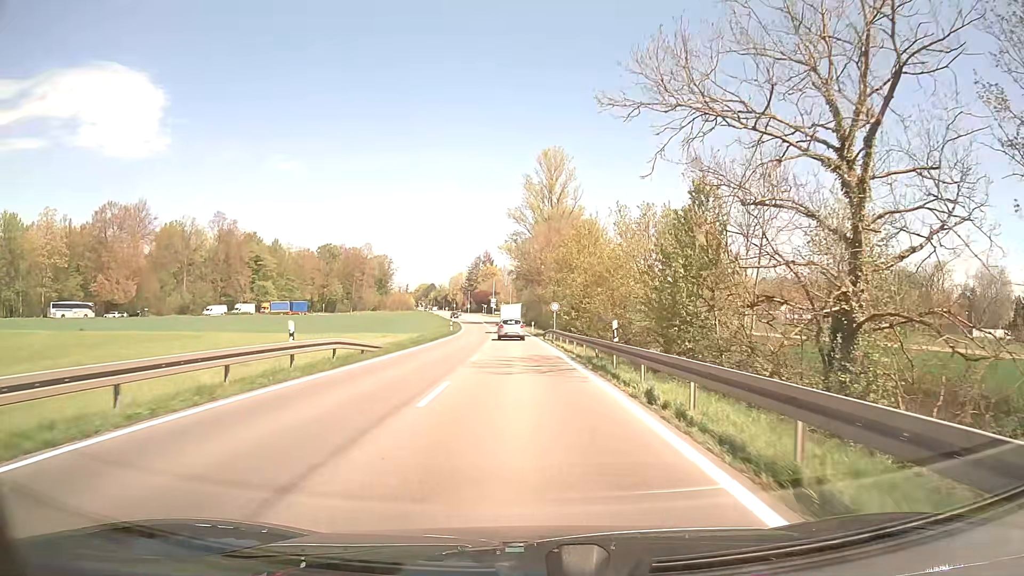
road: secondary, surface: asphalt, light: Day
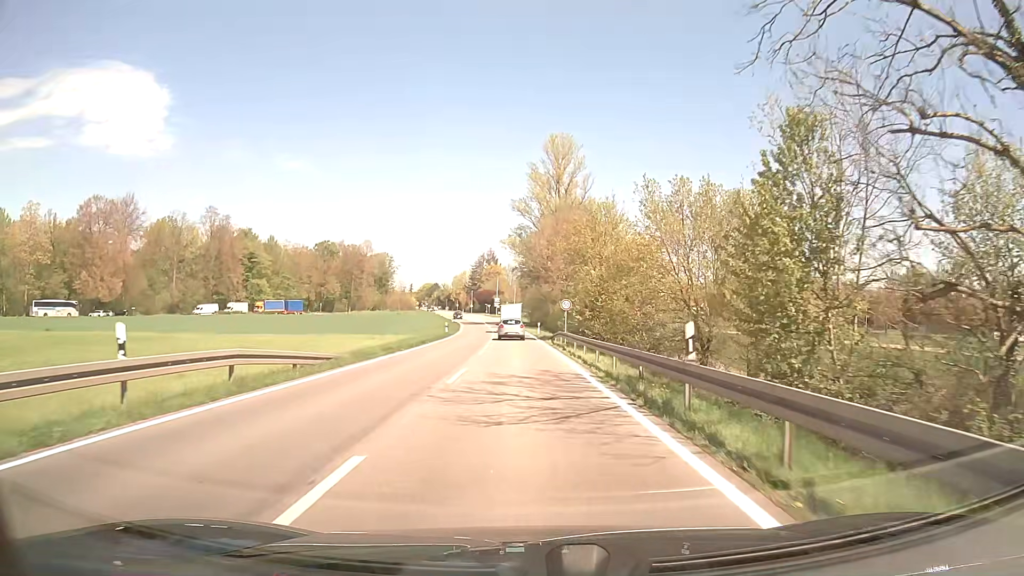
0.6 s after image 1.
(0.0, +7.9) m; -1°
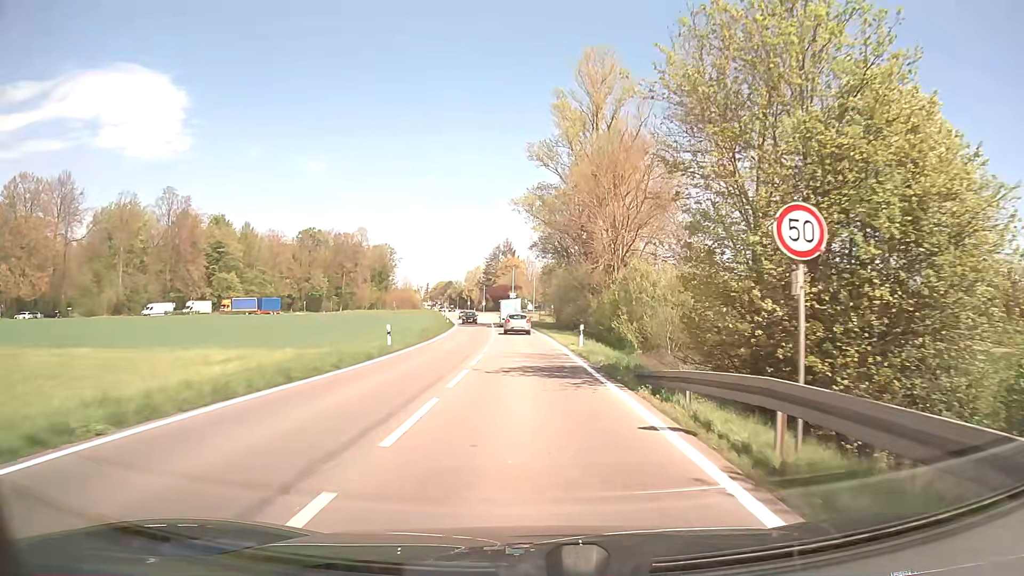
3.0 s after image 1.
(-0.4, +31.6) m; -1°
(0, +10) (0, +20) (0, +30) (-1, +40) (-1, +50) (-2, +60) (-2, +70) (-3, +80) (-3, +90) (-4, +100) m
